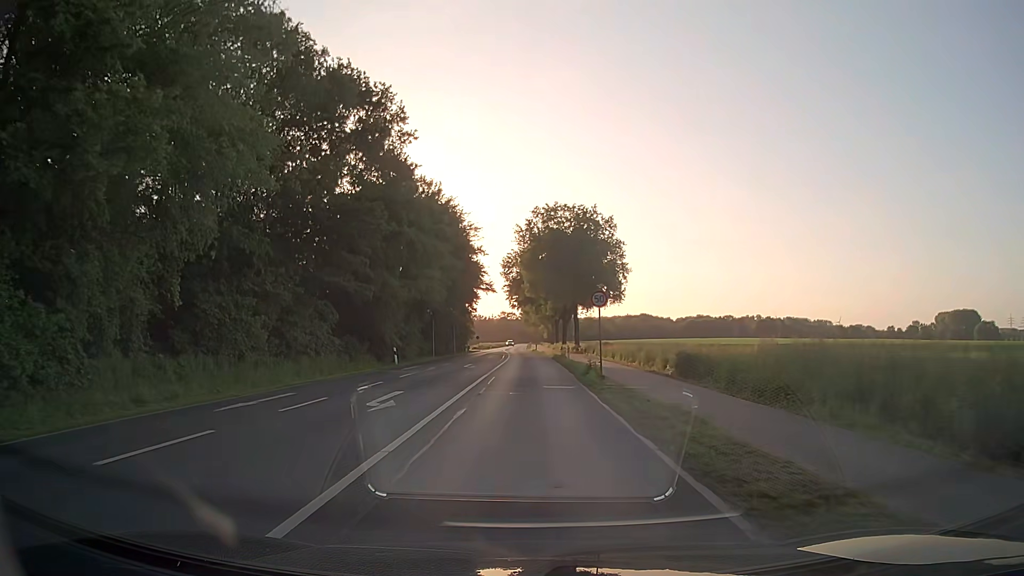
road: secondary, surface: asphalt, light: Day
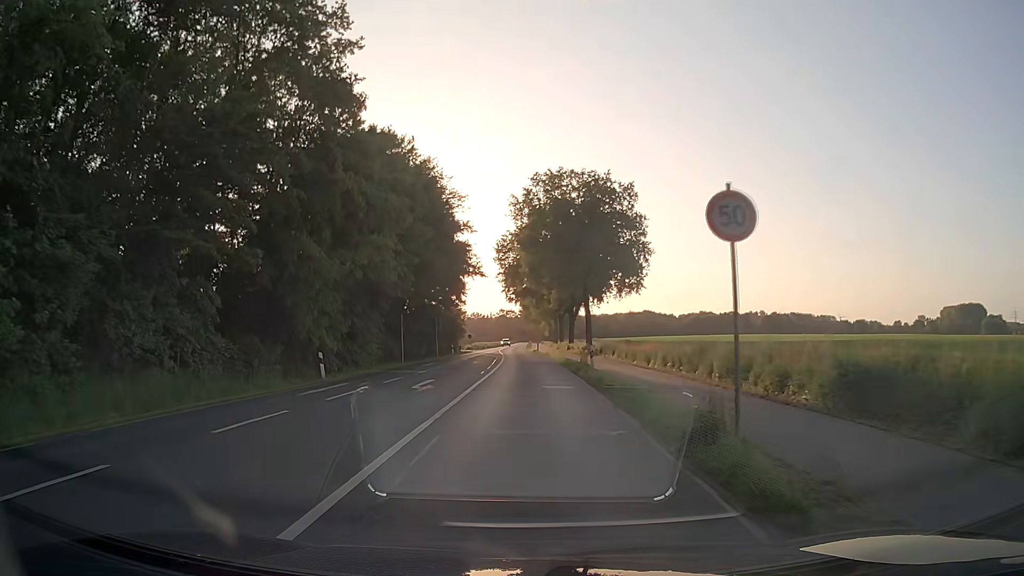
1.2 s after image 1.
(+0.1, +15.1) m; 0°
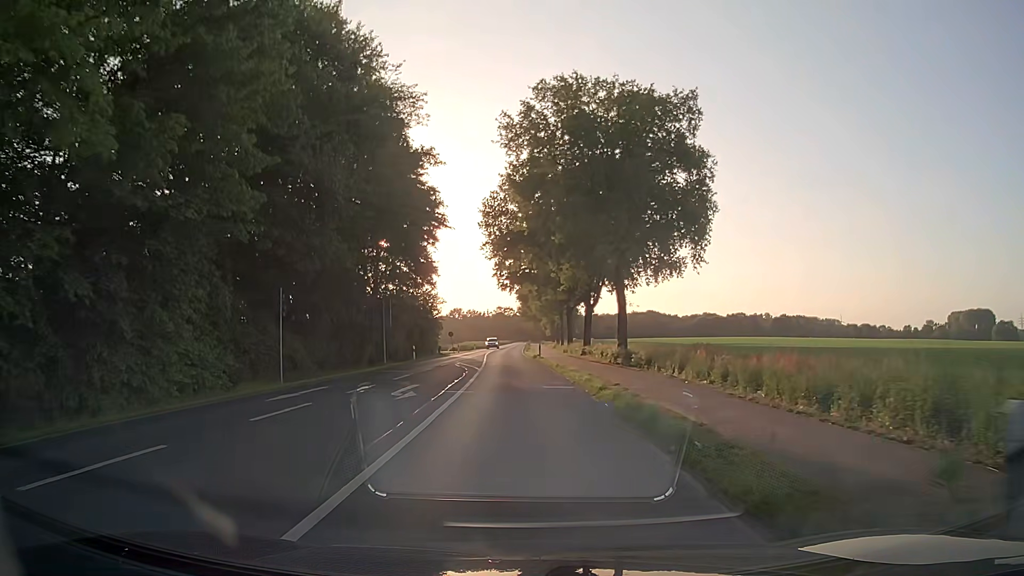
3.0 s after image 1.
(0.0, +22.8) m; 0°
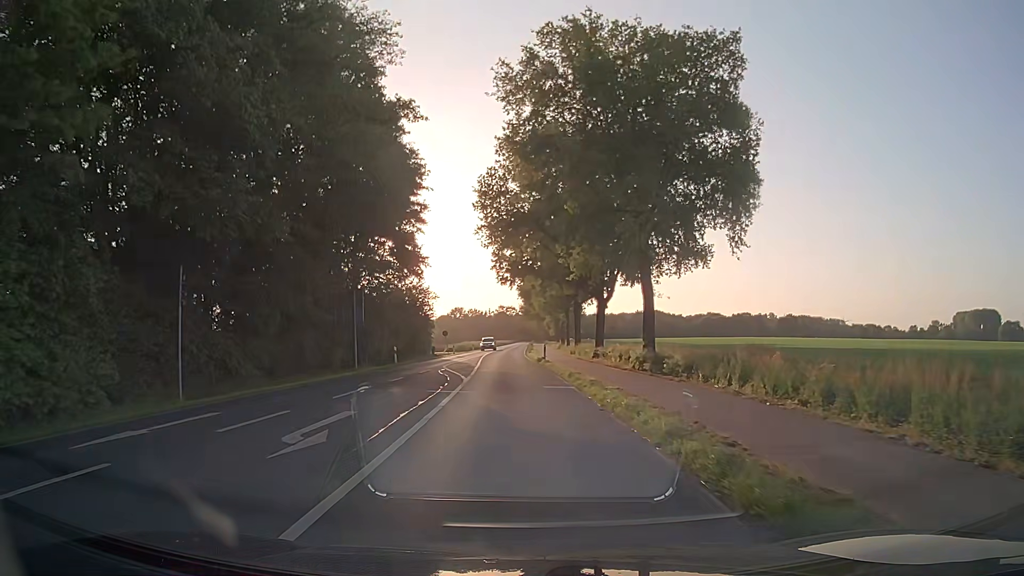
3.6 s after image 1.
(0.0, +7.5) m; 0°
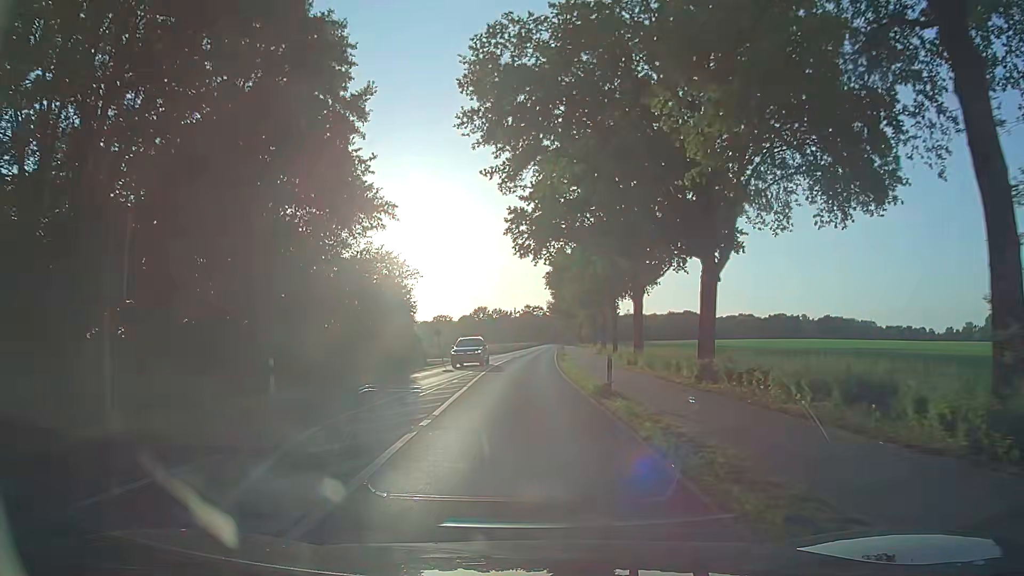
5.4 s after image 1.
(-0.5, +22.9) m; -3°
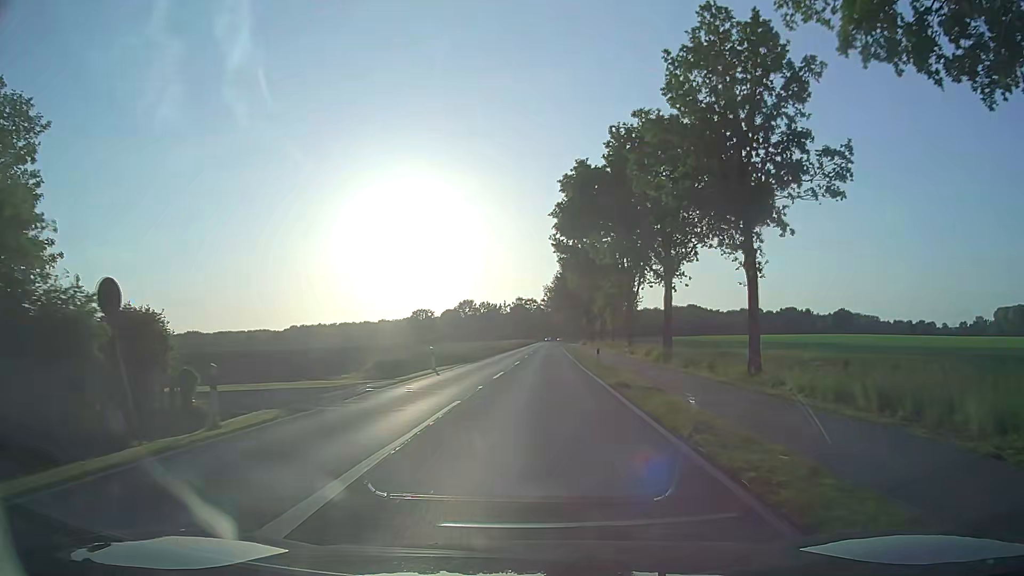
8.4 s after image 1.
(-0.3, +38.1) m; +1°
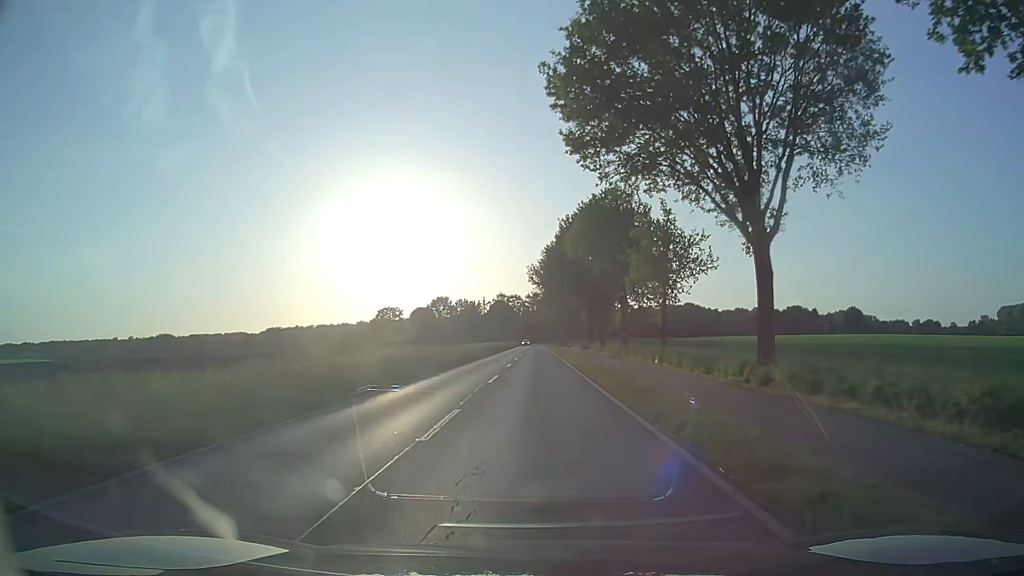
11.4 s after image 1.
(+1.0, +38.2) m; +1°
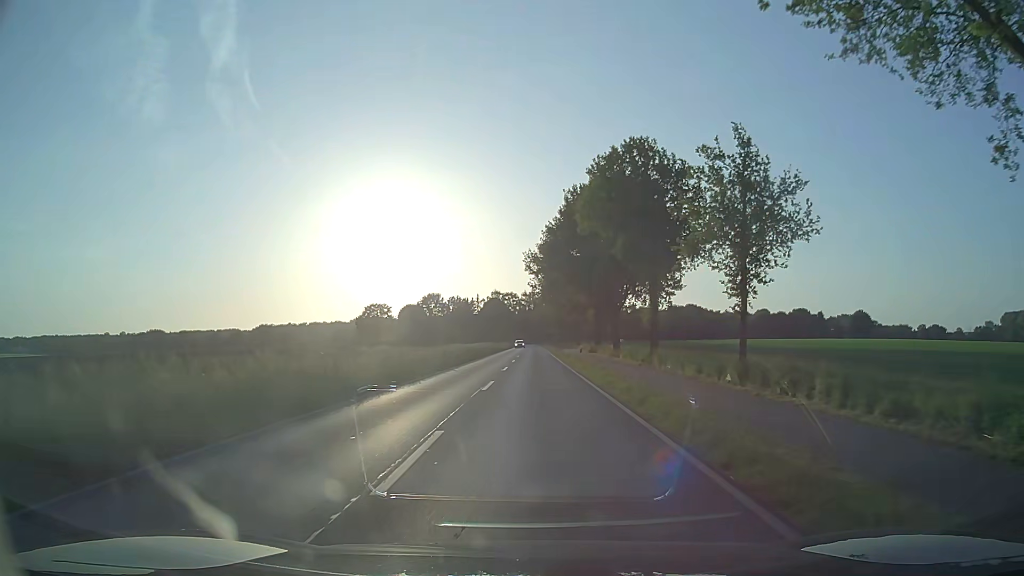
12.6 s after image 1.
(+0.1, +15.3) m; +1°
(0, +10) (0, +20) (0, +30) (0, +40) (0, +50) (+1, +60) (+1, +70) (+1, +80) (+1, +90) (+1, +100) m
